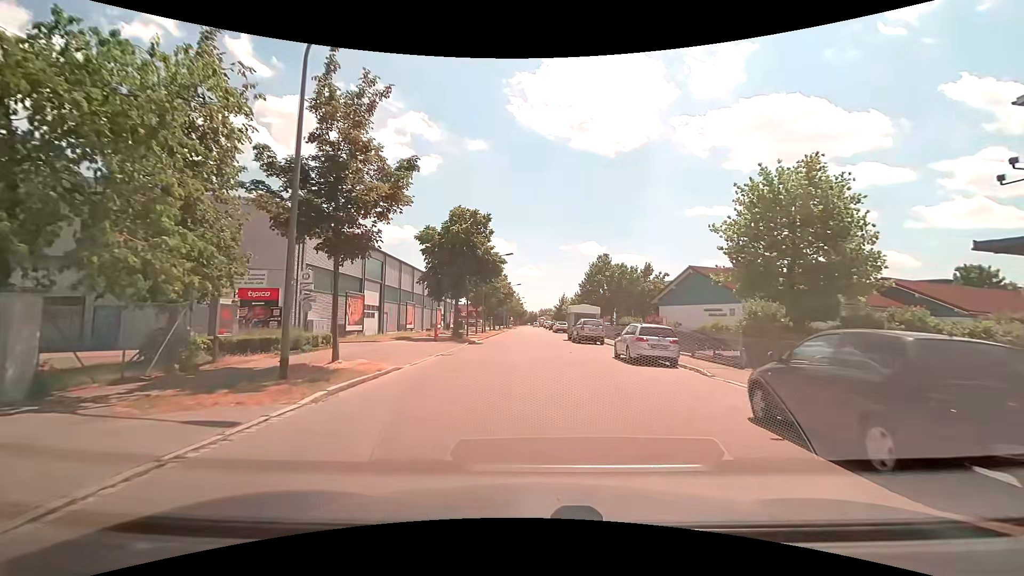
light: Day
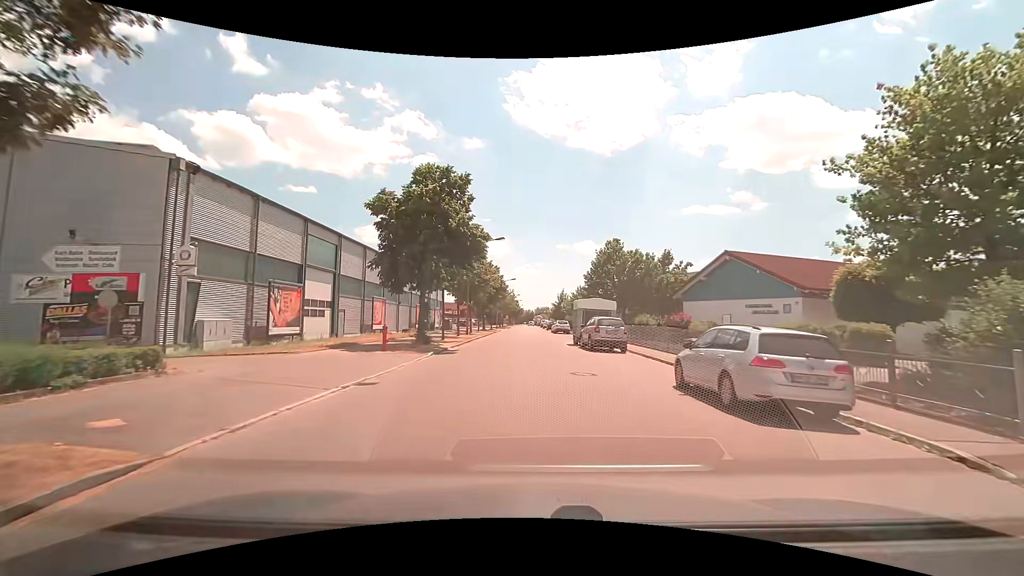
(+0.1, +9.6) m; 0°
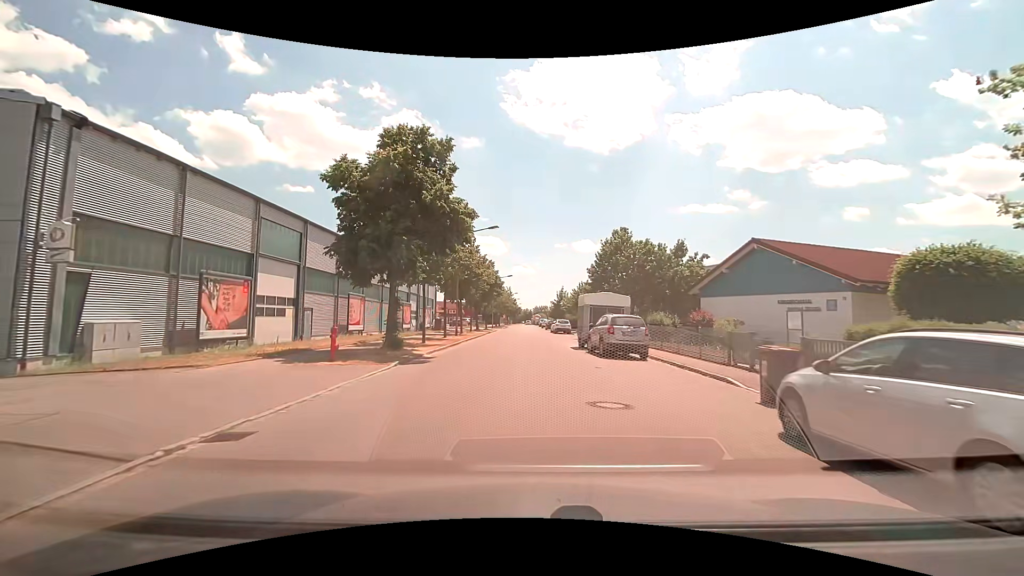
(0.0, +5.0) m; 0°
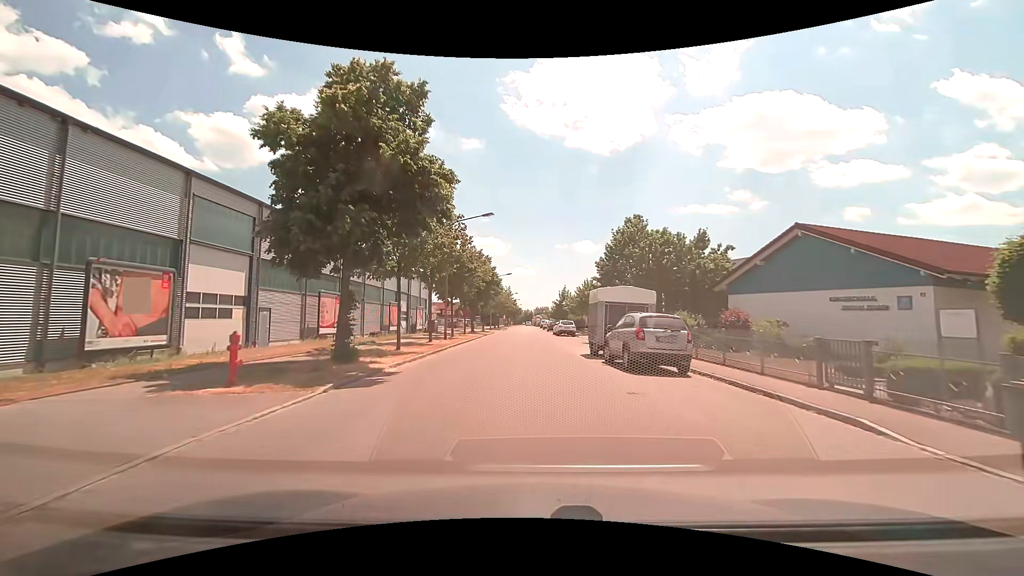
(0.0, +5.2) m; 0°
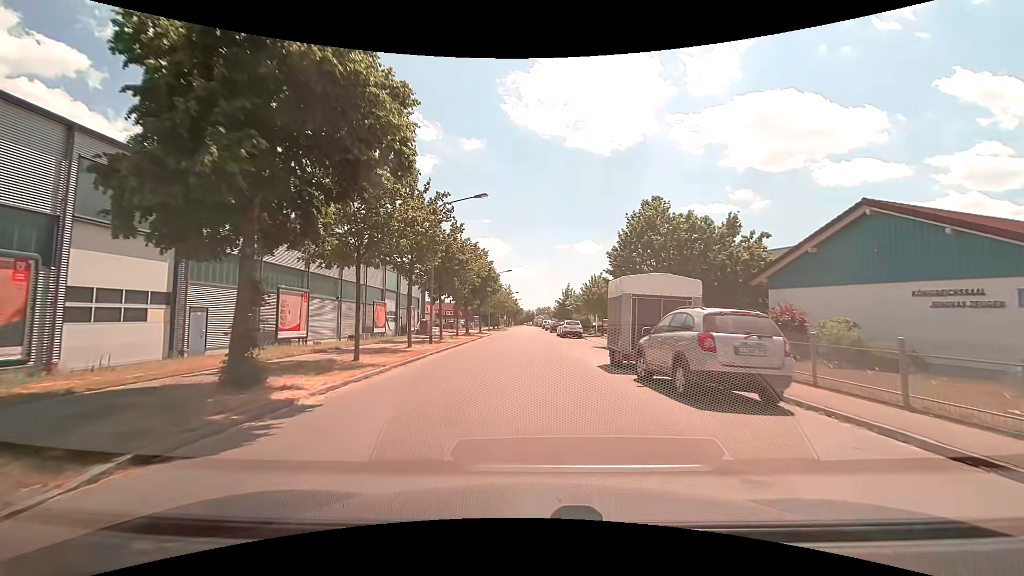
(0.0, +5.3) m; 0°
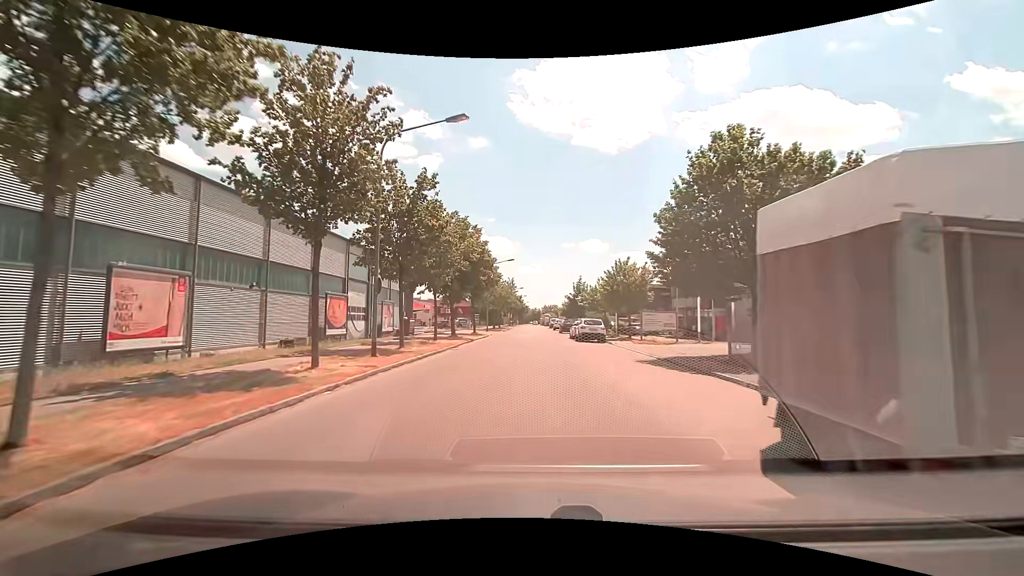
(0.0, +11.0) m; 0°
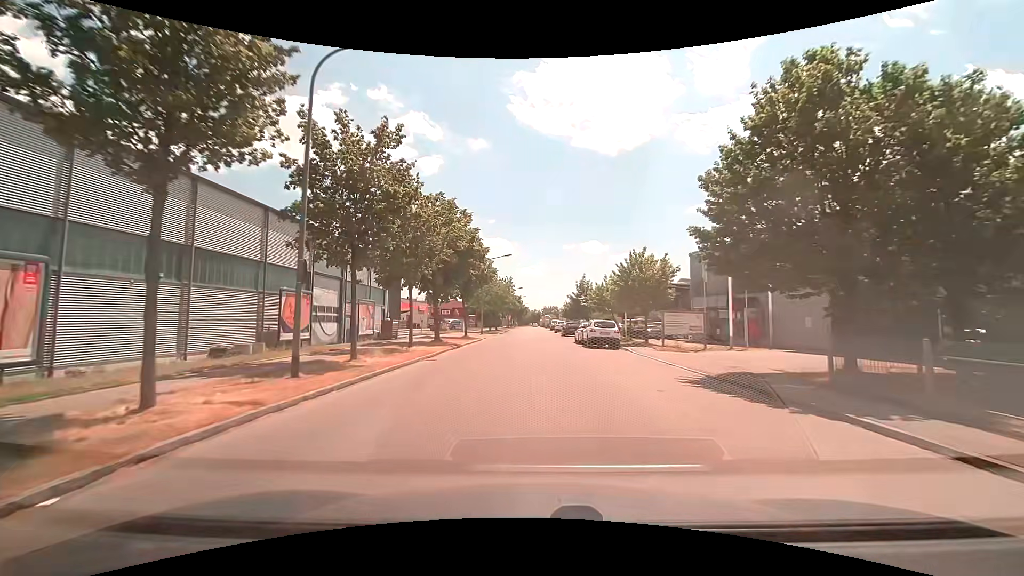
(0.0, +5.7) m; -1°
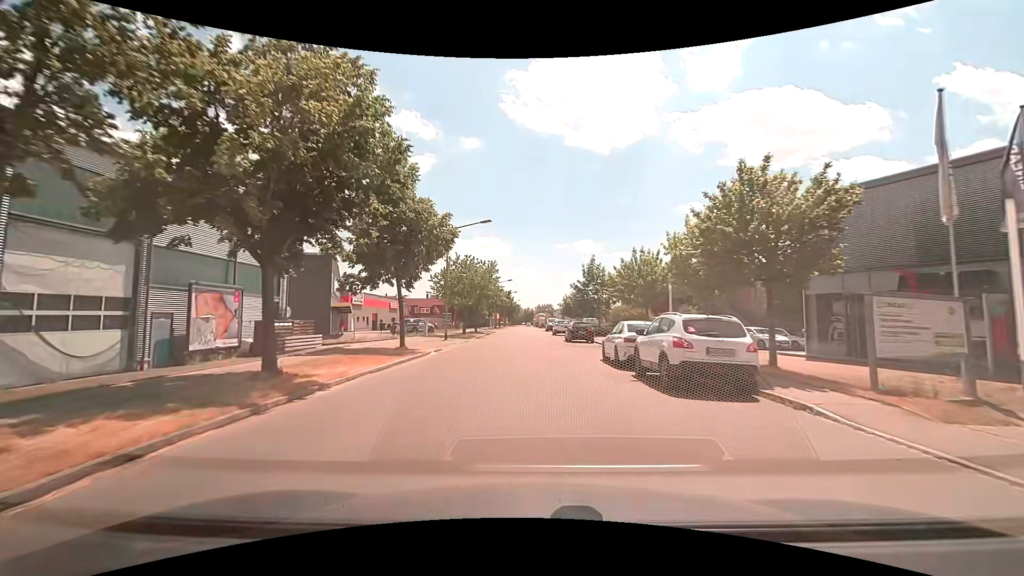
(+0.3, +17.9) m; +1°
(0, +10) (0, +20) (0, +30) (0, +40) (0, +50) (0, +60) (0, +70) (0, +80) (0, +90) (-1, +100) m
